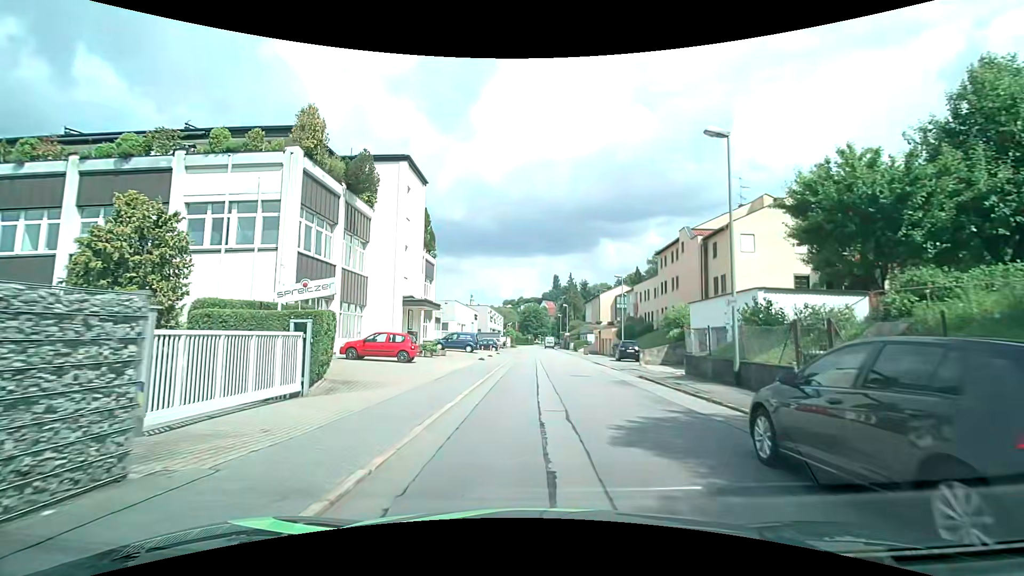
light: Day
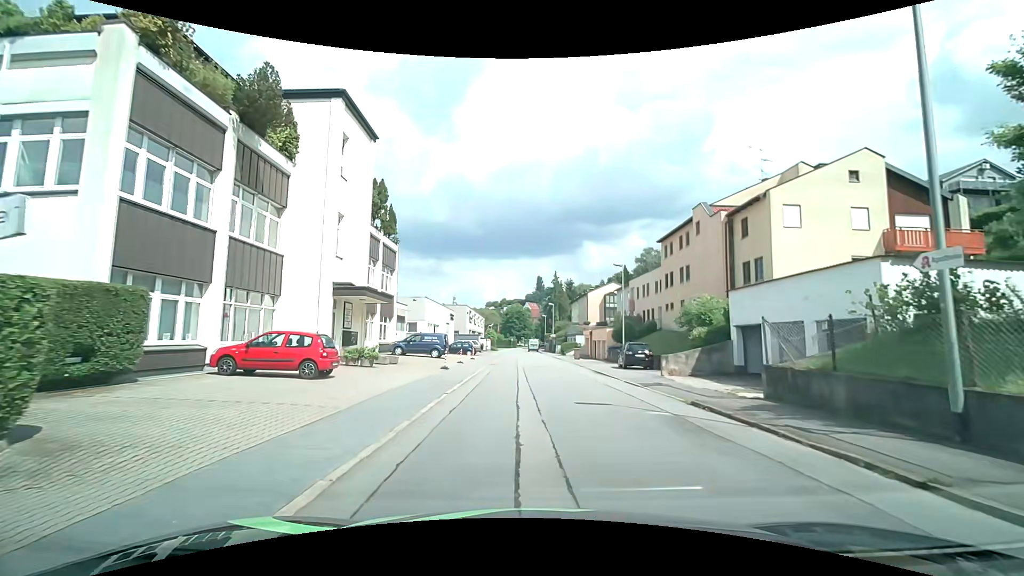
(+0.1, +8.6) m; +2°
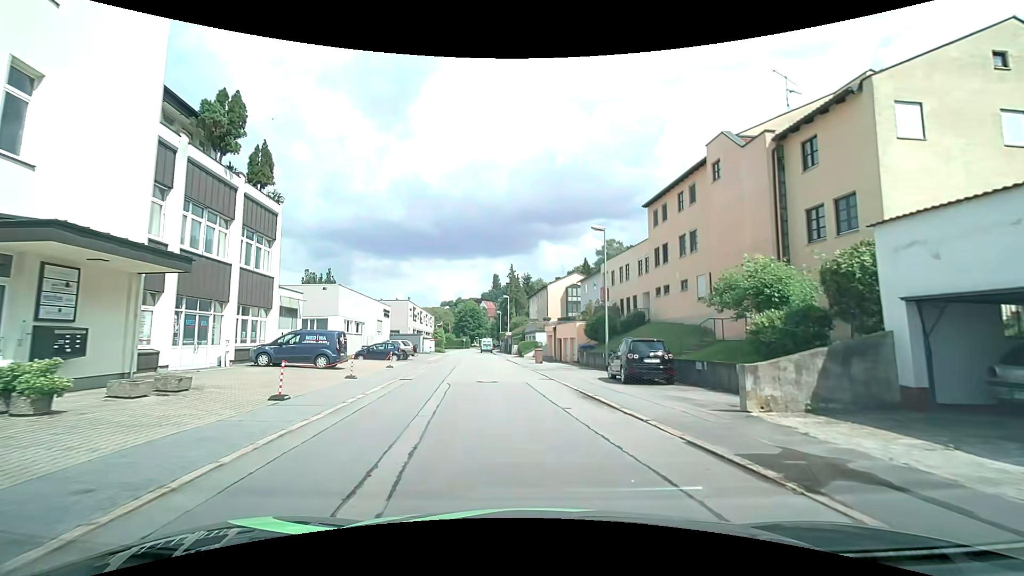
(+0.6, +12.5) m; +4°
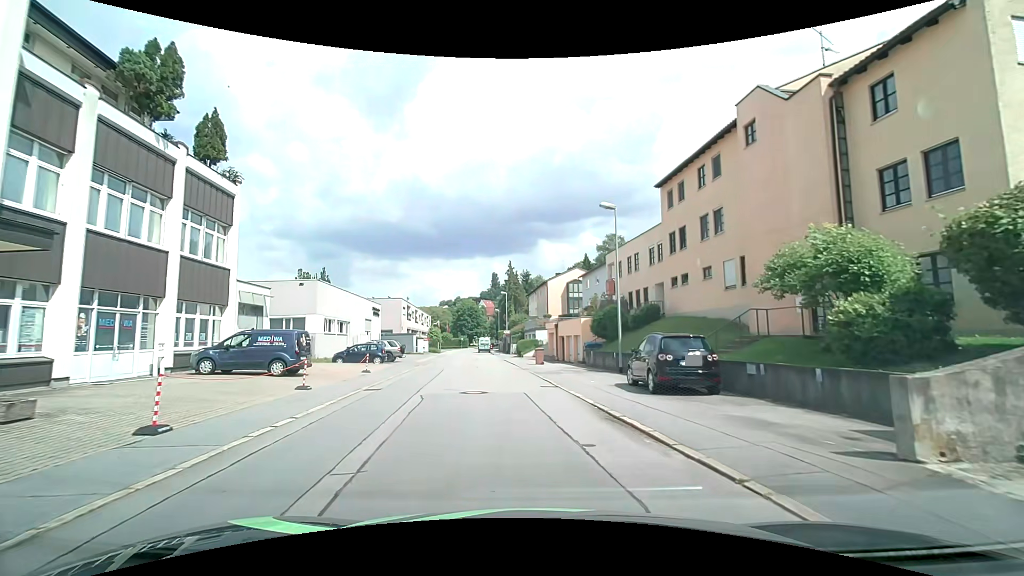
(+0.1, +4.1) m; +1°
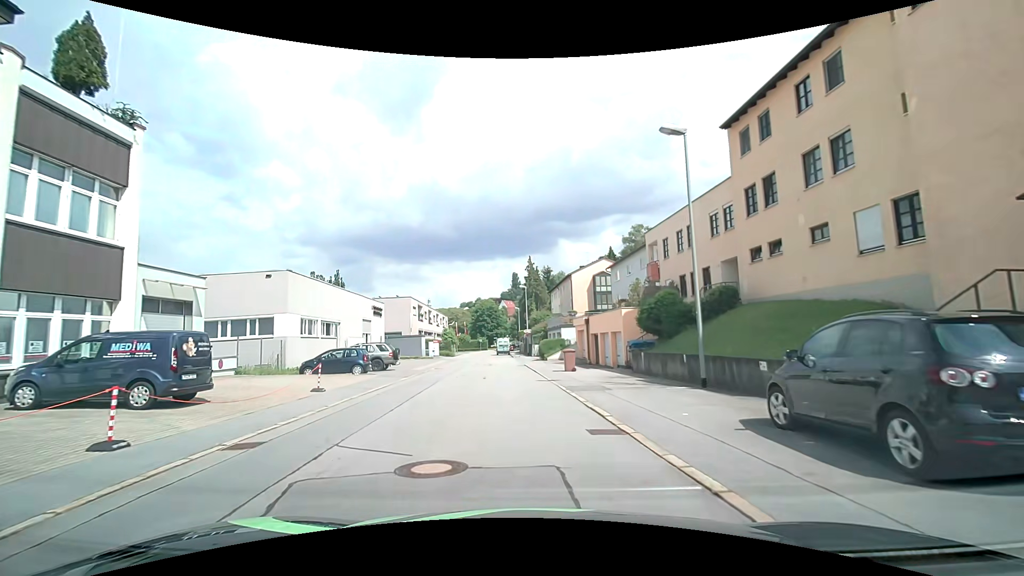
(-0.2, +8.1) m; -4°
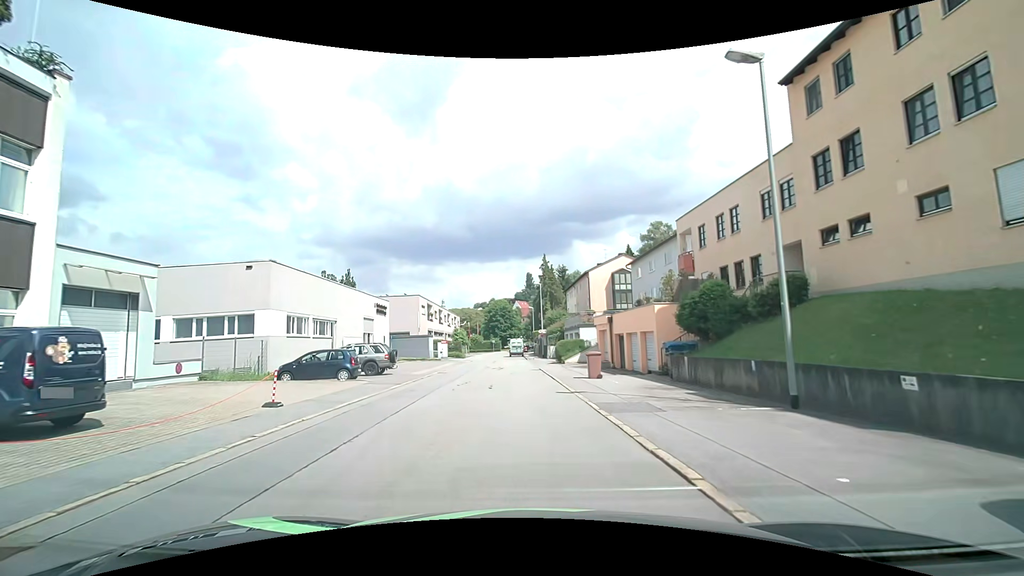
(0.0, +4.0) m; -1°
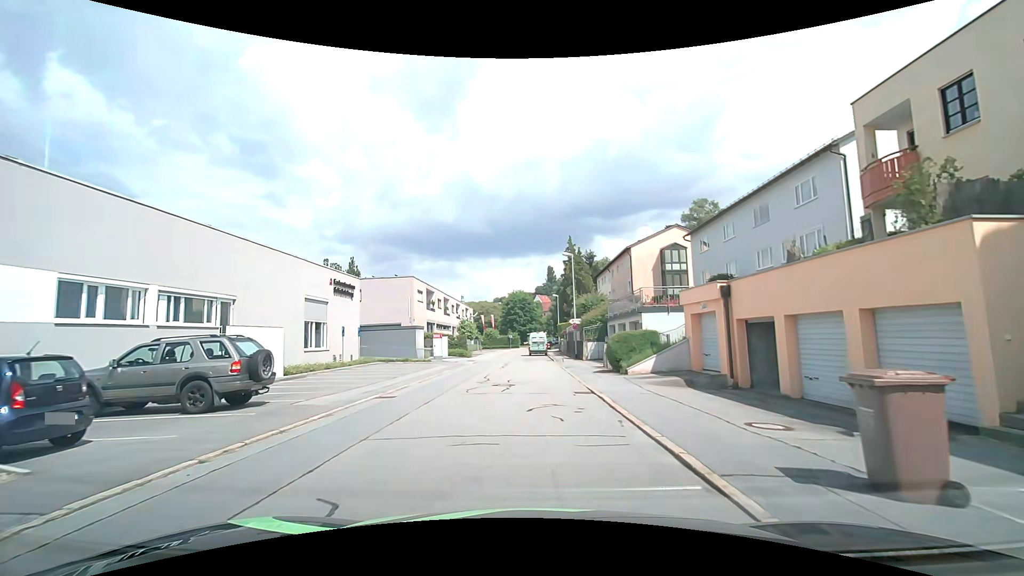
(-0.5, +15.6) m; -2°
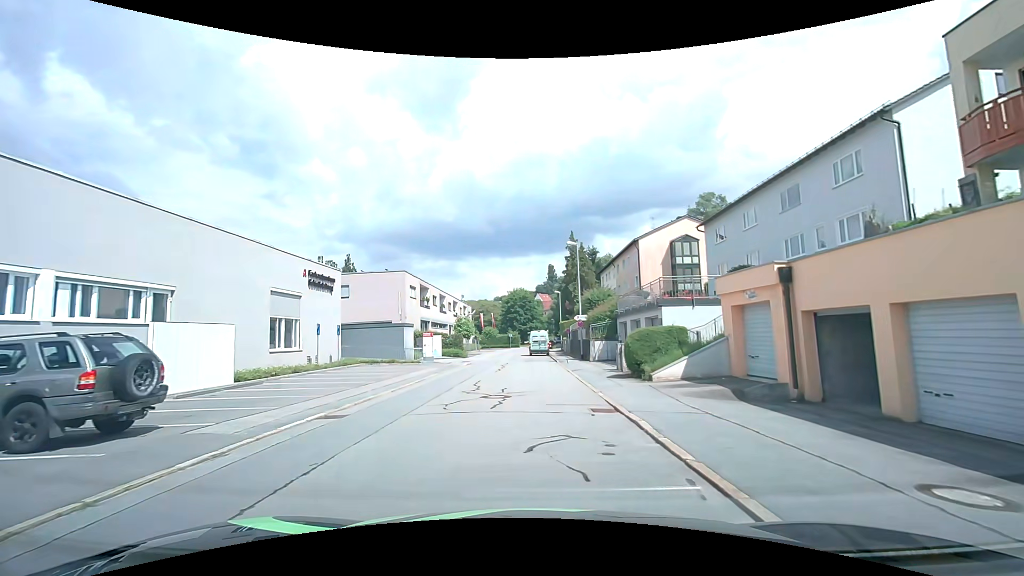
(0.0, +3.8) m; 0°
(0, +10) (0, +20) (0, +30) (-1, +40) (-3, +50) (-3, +60) (-2, +70) (-1, +80) (-1, +90) (+1, +100) m
